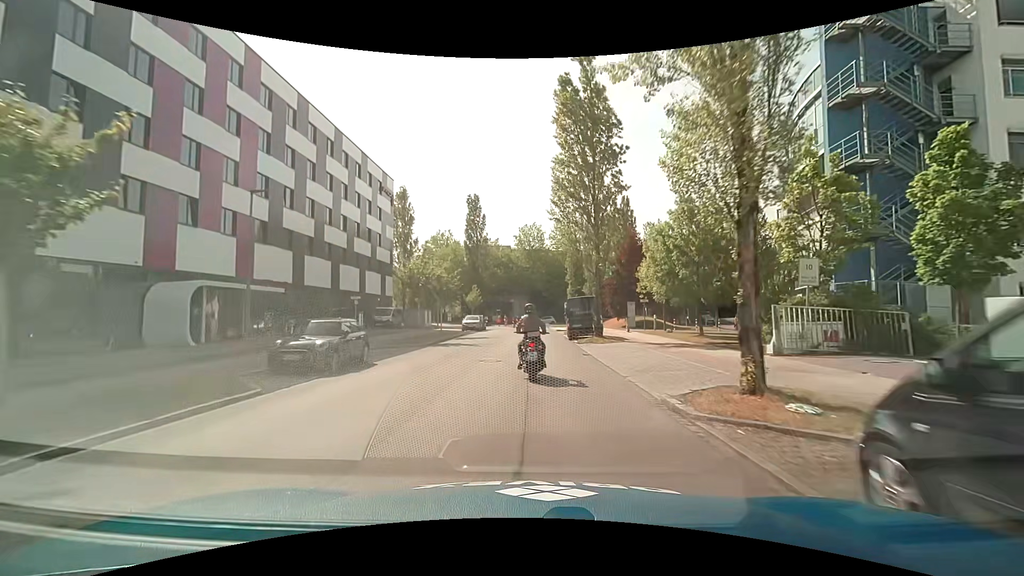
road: residential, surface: asphalt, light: Day
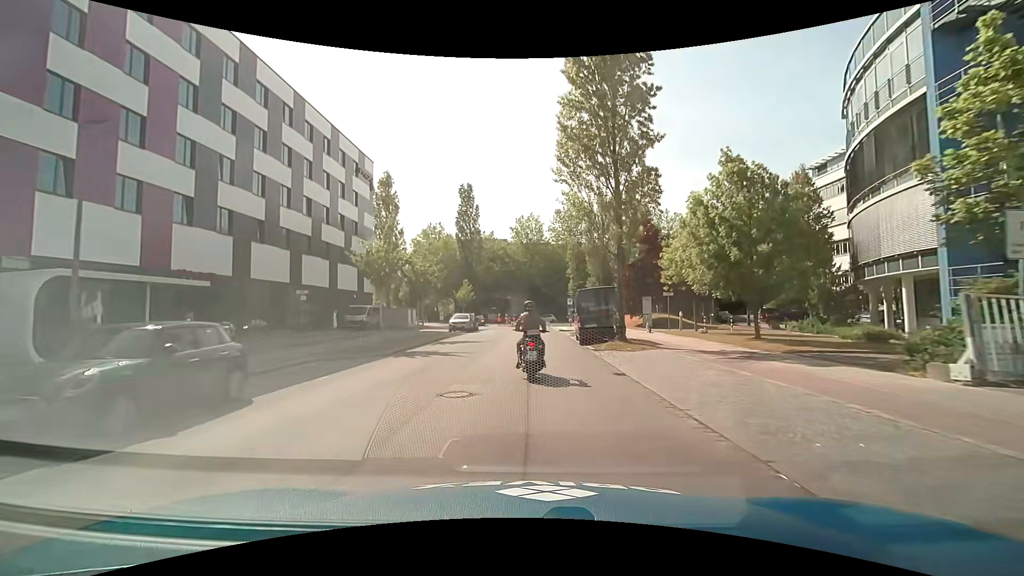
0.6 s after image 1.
(0.0, +7.0) m; +1°
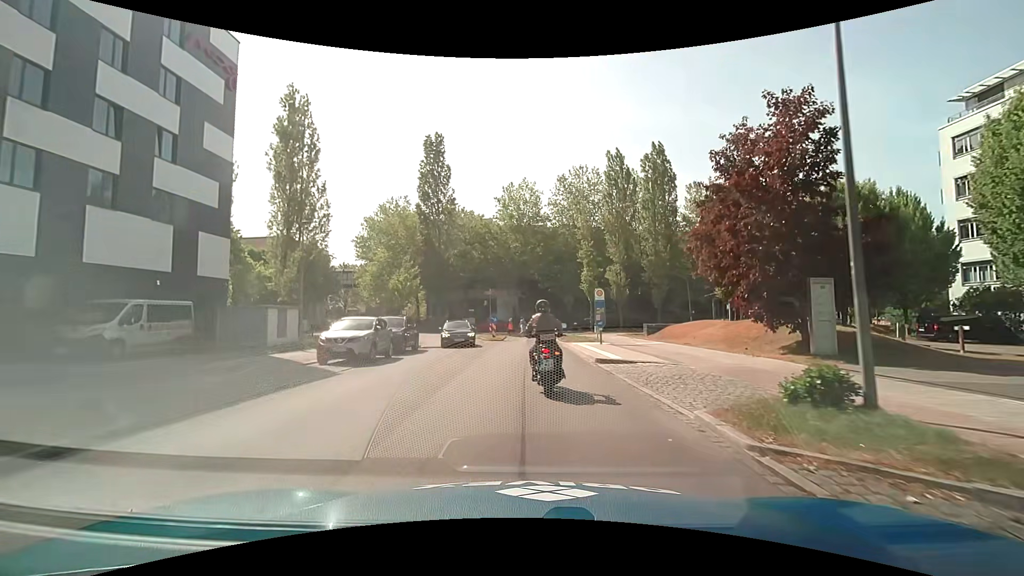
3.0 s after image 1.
(+0.1, +24.7) m; 0°
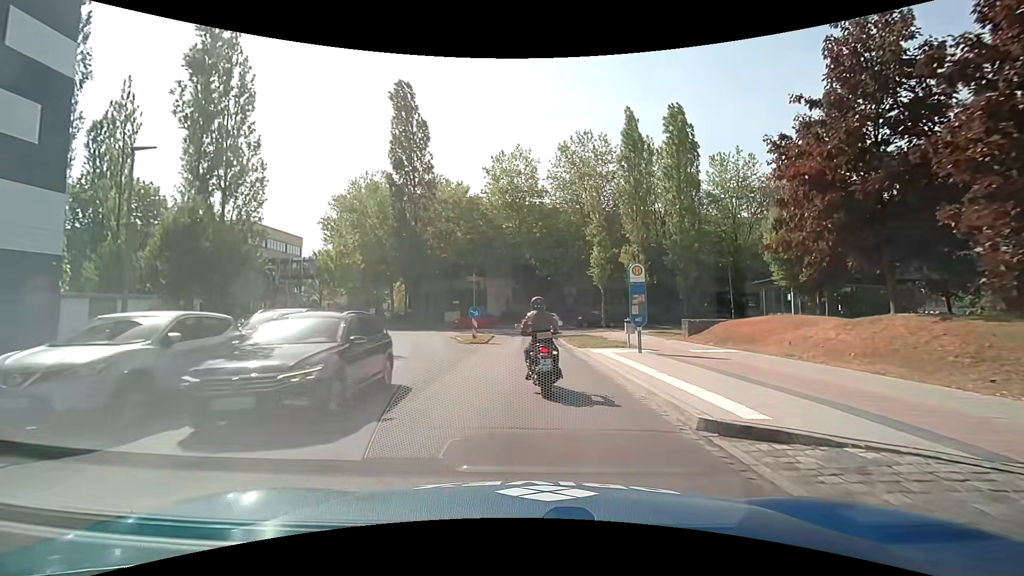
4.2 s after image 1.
(+0.1, +9.9) m; +1°
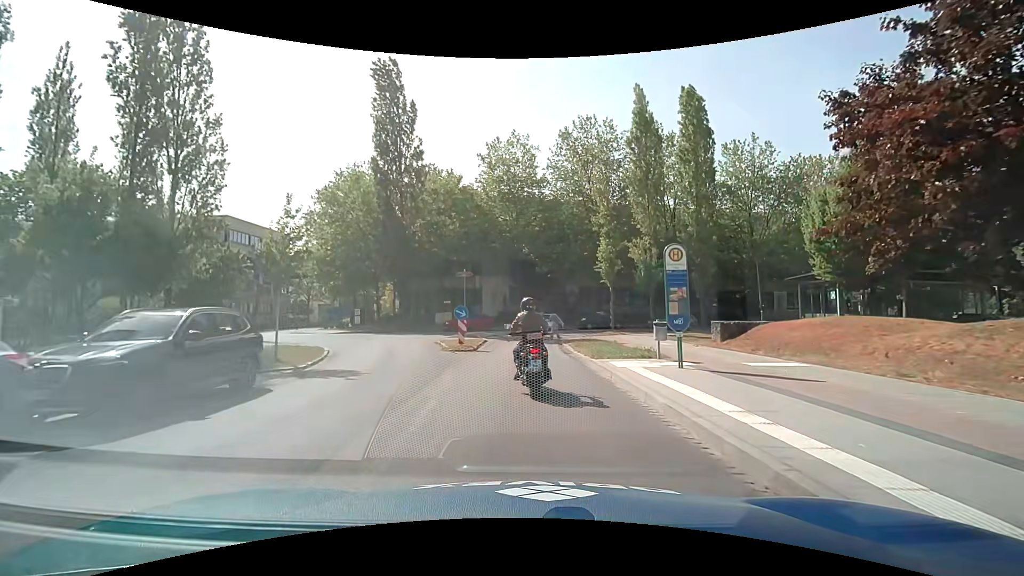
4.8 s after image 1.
(0.0, +4.4) m; 0°
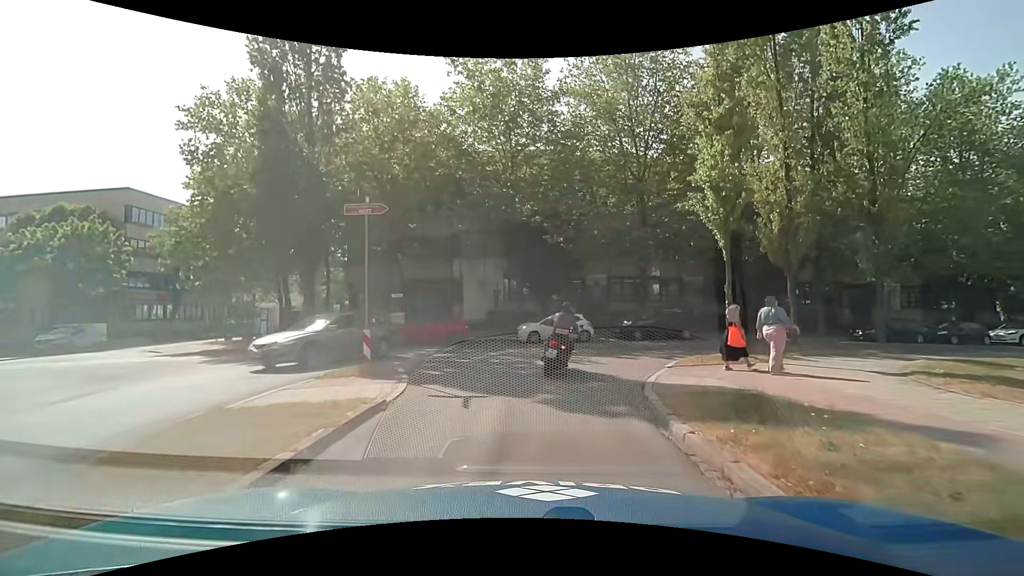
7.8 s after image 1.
(-0.1, +18.6) m; -1°
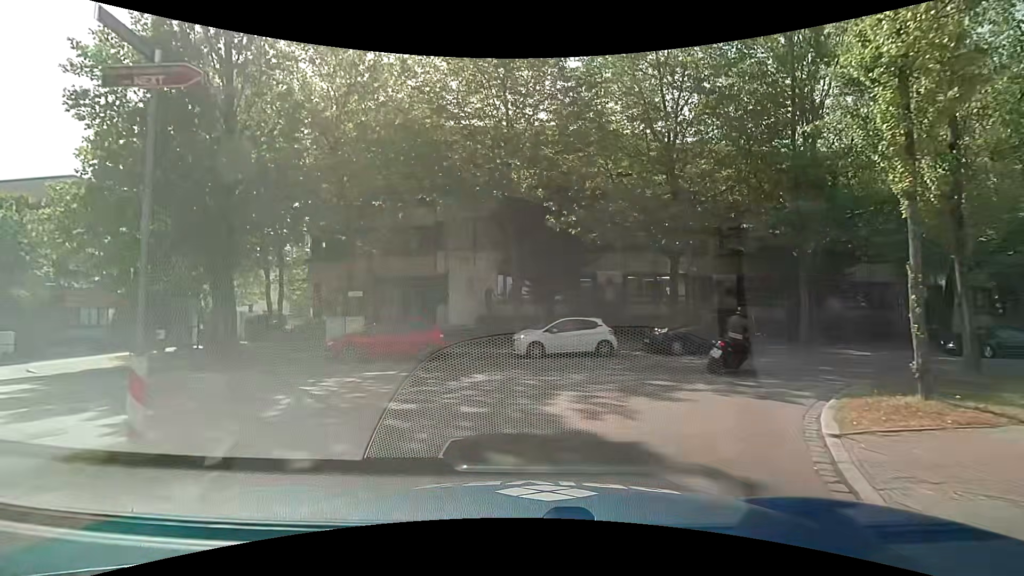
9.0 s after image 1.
(0.0, +6.8) m; -1°
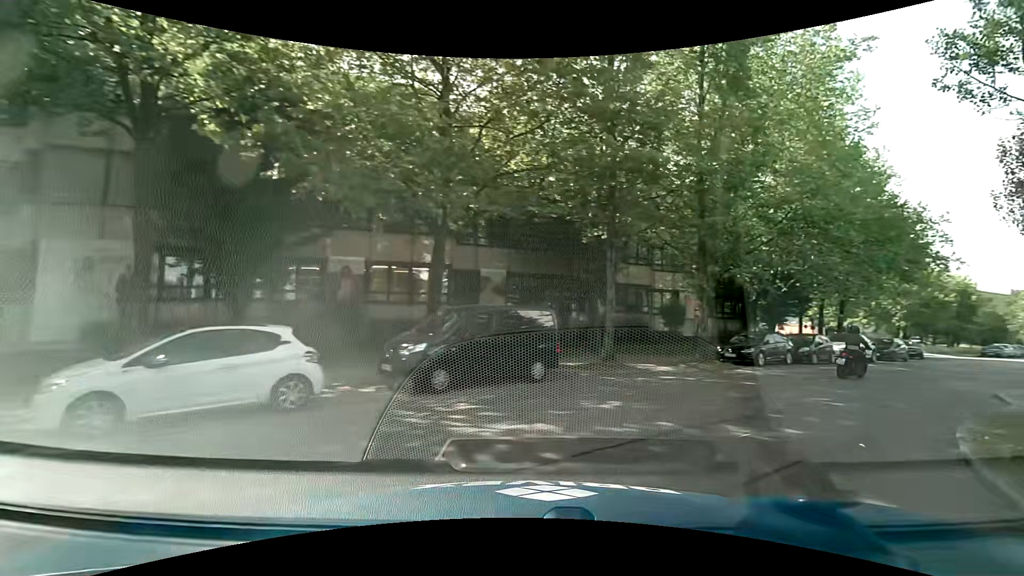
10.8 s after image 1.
(+1.5, +9.6) m; +27°
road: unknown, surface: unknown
(+3, +9) (+10, +16) (+18, +23) (+26, +29) (+34, +35) (+42, +41) (+50, +47) (+57, +54) (+65, +60) (+73, +66) m
